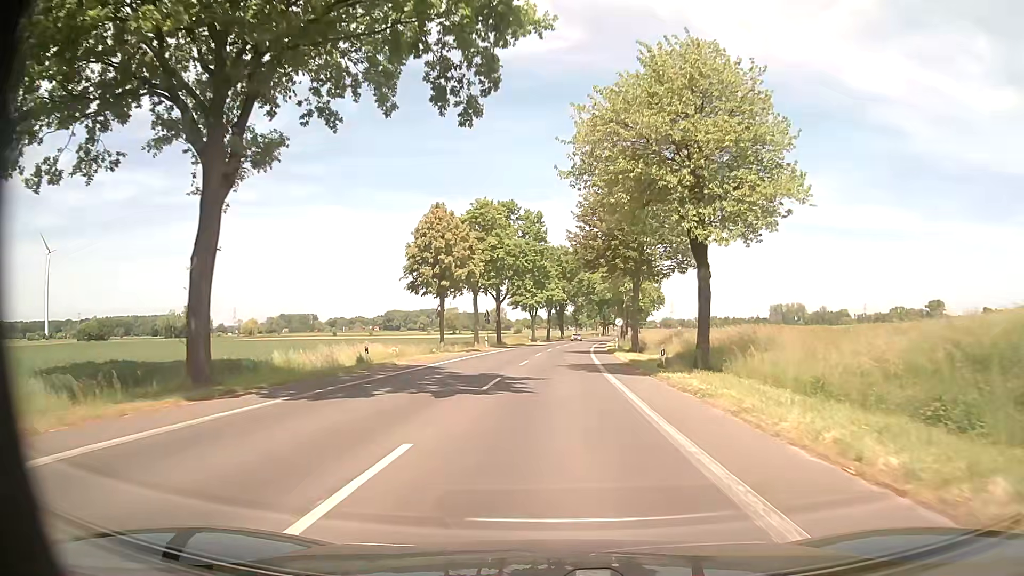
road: tertiary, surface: asphalt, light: Day
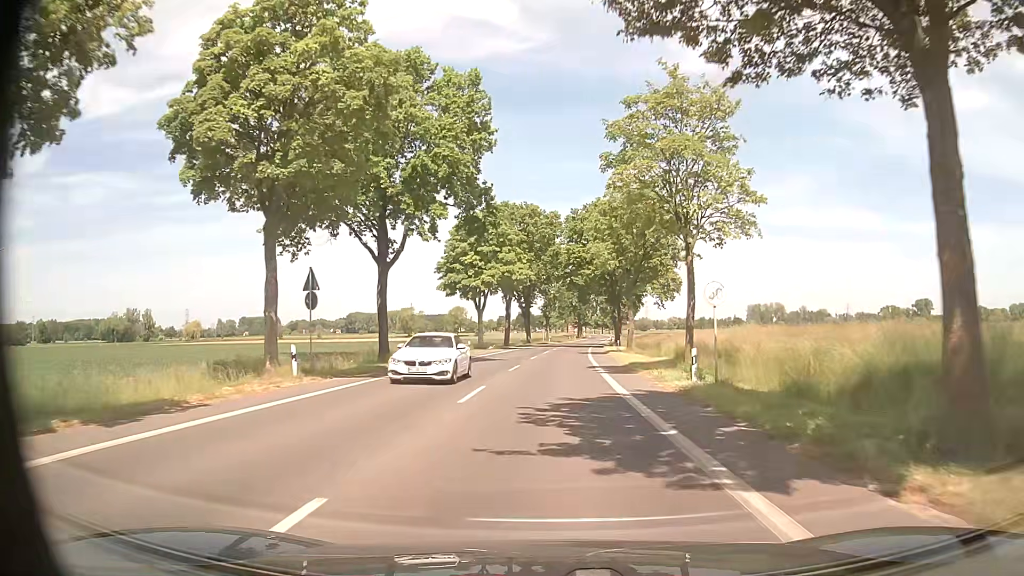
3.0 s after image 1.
(+1.1, +40.5) m; +3°
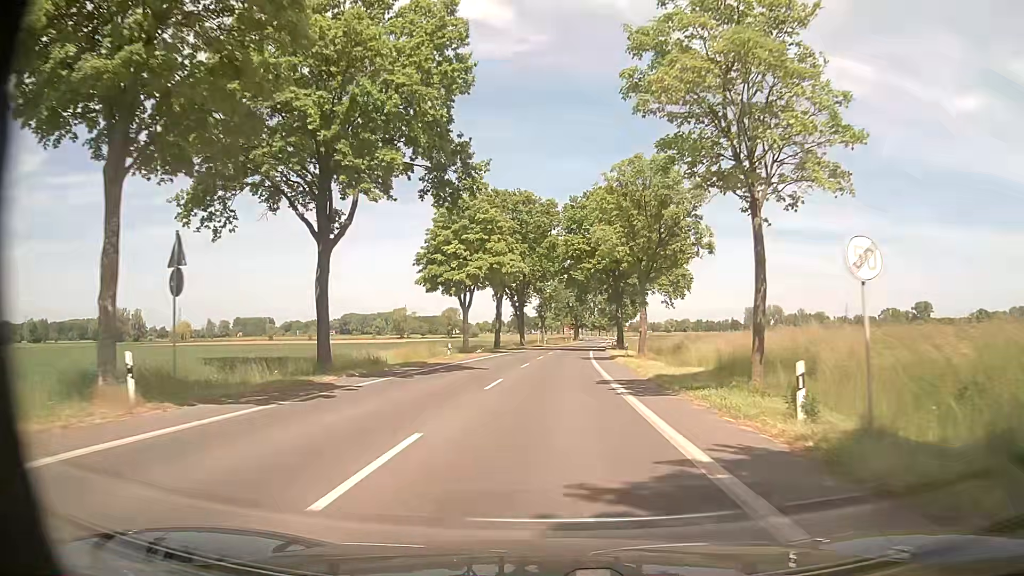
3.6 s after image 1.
(0.0, +8.5) m; 0°
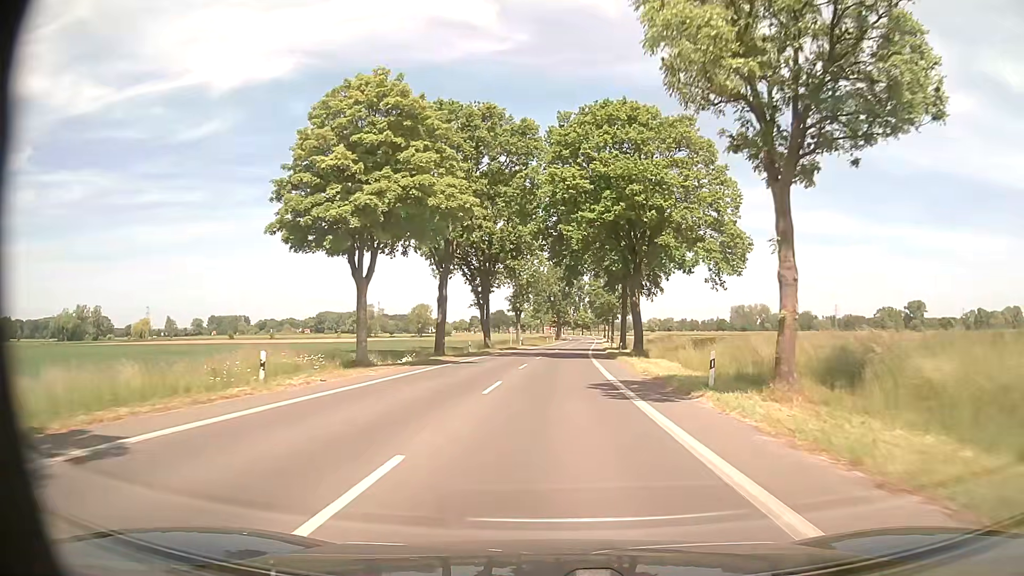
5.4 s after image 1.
(+0.2, +27.4) m; +1°
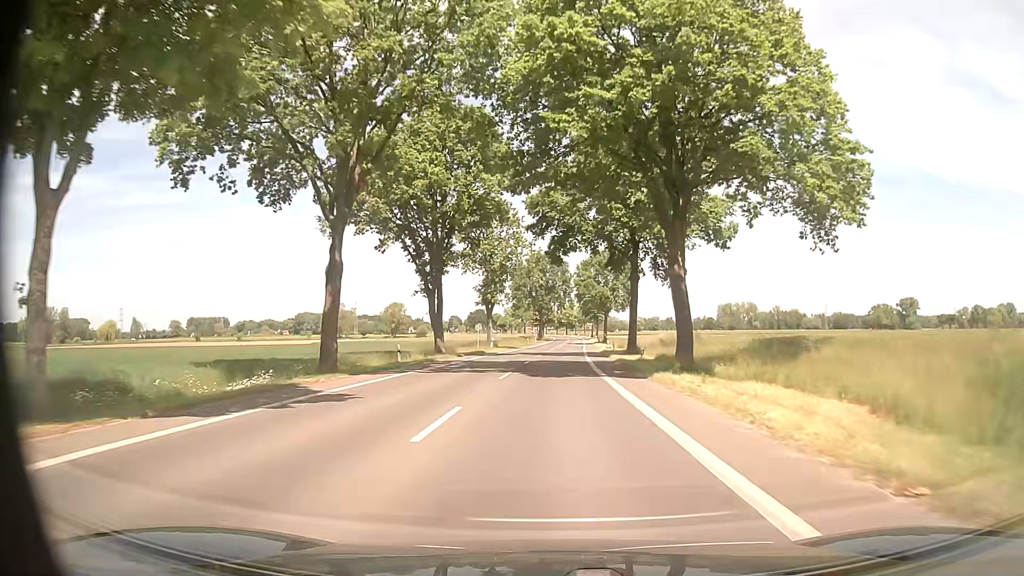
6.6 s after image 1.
(+0.3, +20.0) m; +2°
